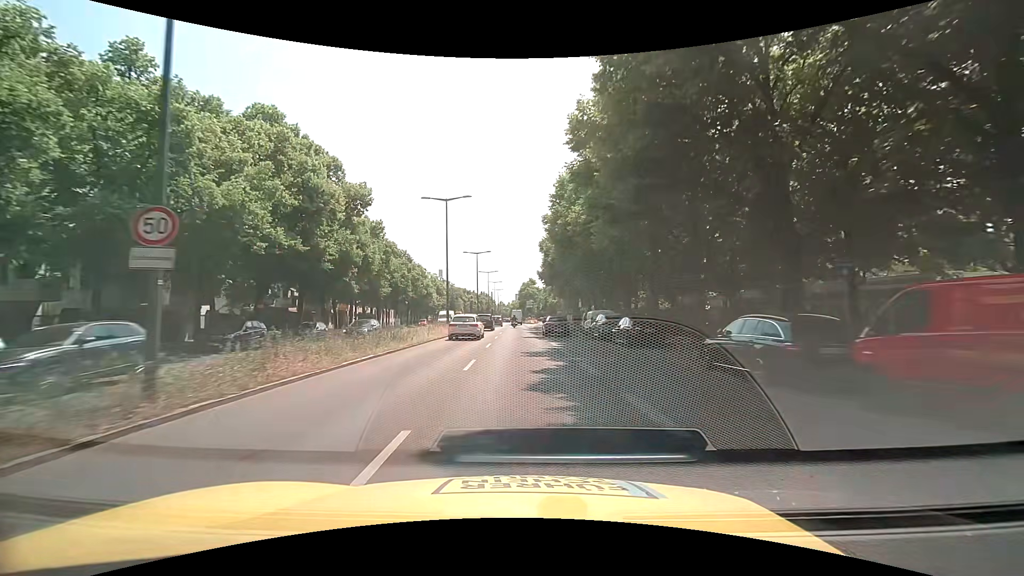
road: primary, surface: asphalt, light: Day
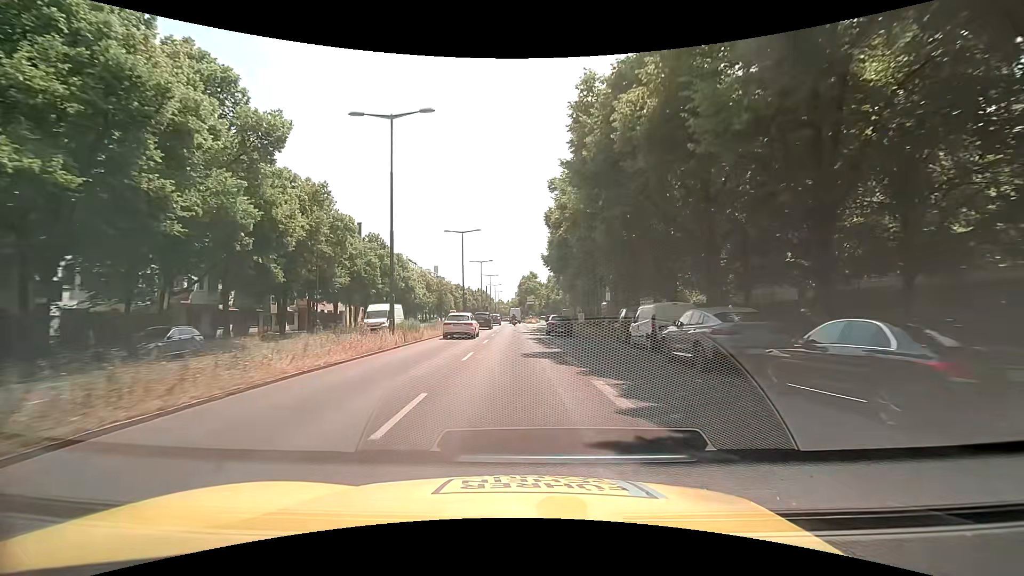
(+0.1, +16.5) m; 0°
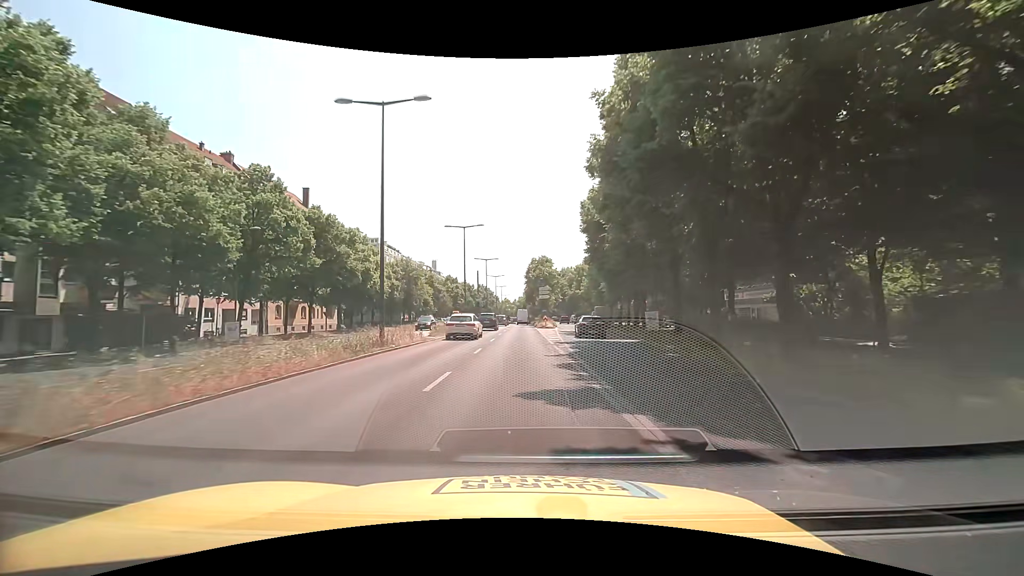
(-0.3, +33.0) m; -1°
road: trunk
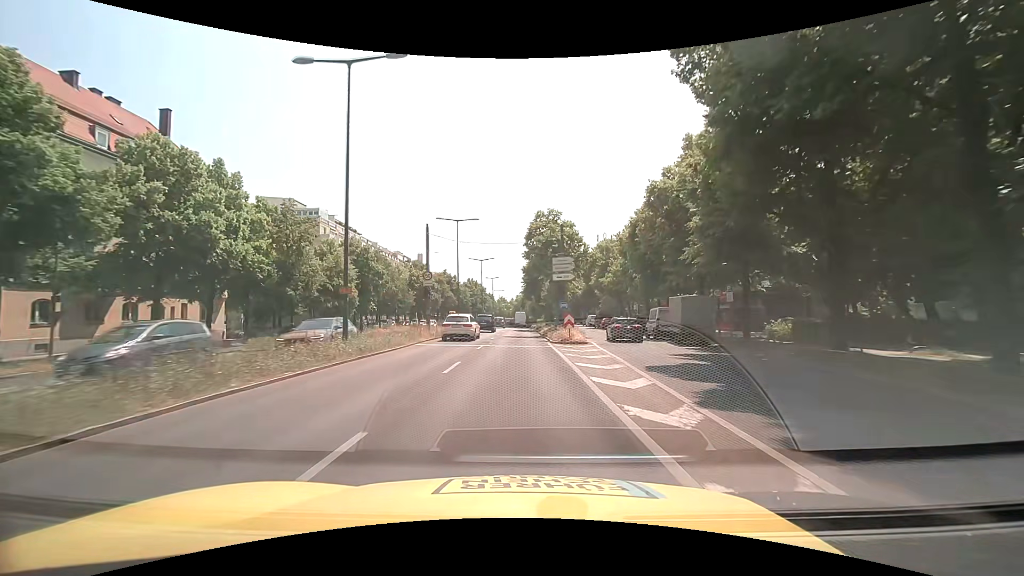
(+0.1, +33.0) m; 0°
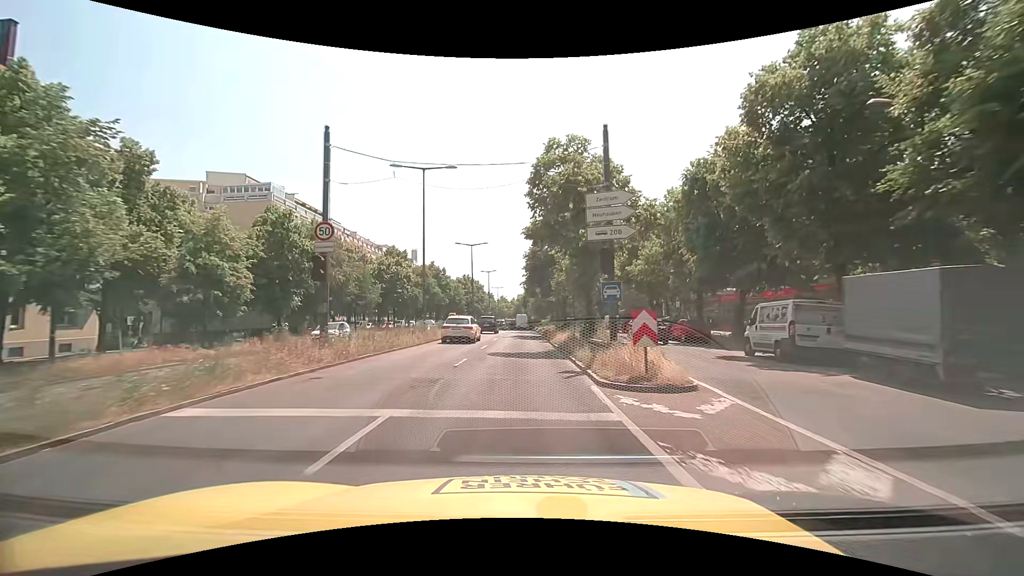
(0.0, +16.5) m; 0°
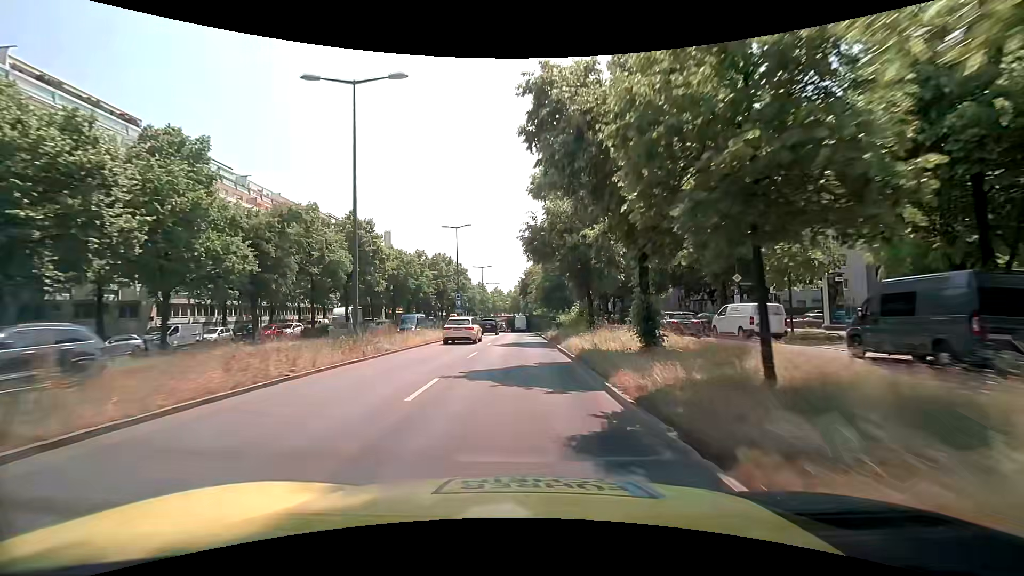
(0.0, +41.3) m; 0°
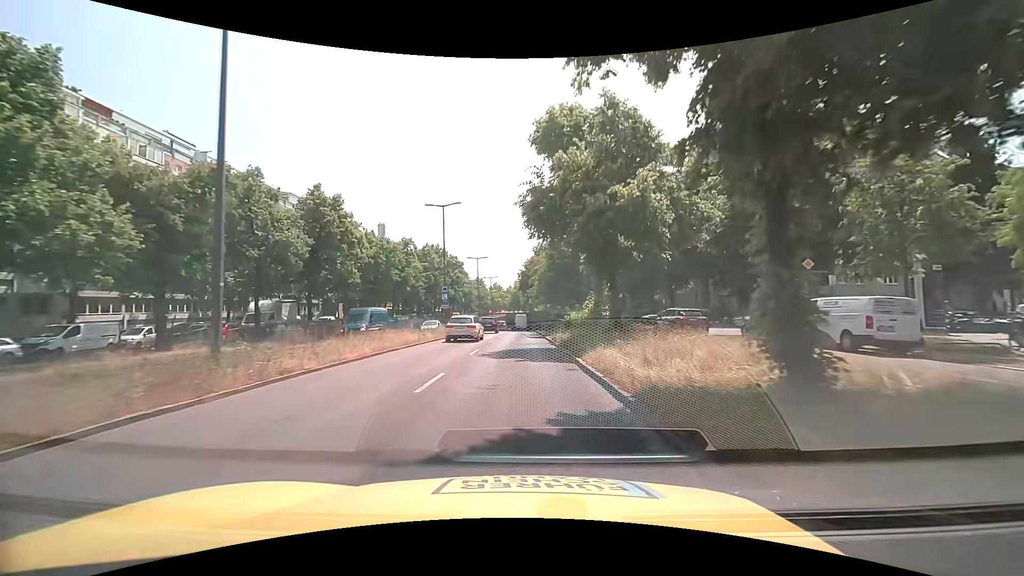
(+0.1, +8.3) m; 0°
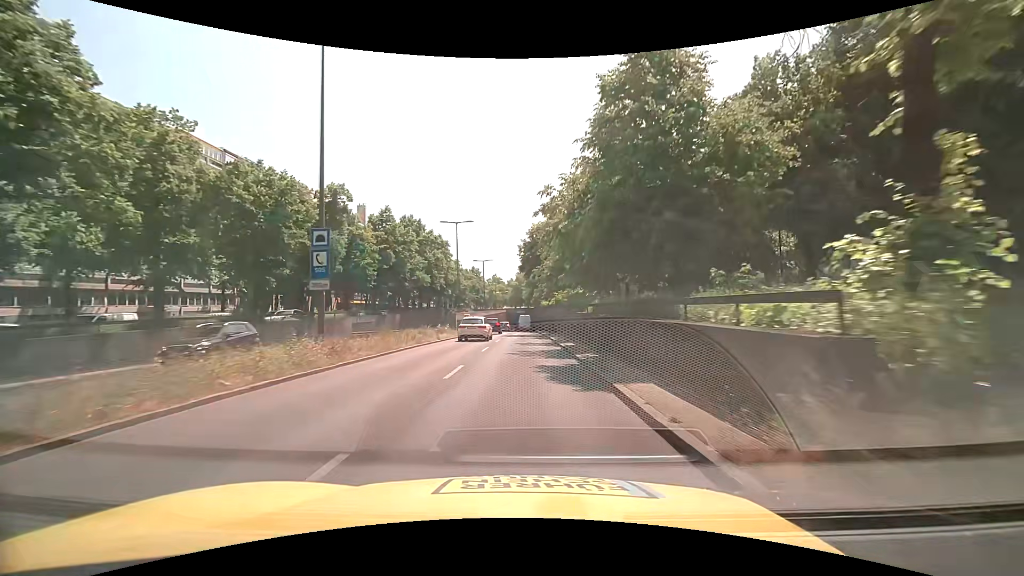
(+0.1, +24.9) m; 0°
(0, +10) (0, +20) (0, +30) (0, +40) (0, +50) (0, +60) (0, +70) (0, +80) (0, +90) (0, +100) m
